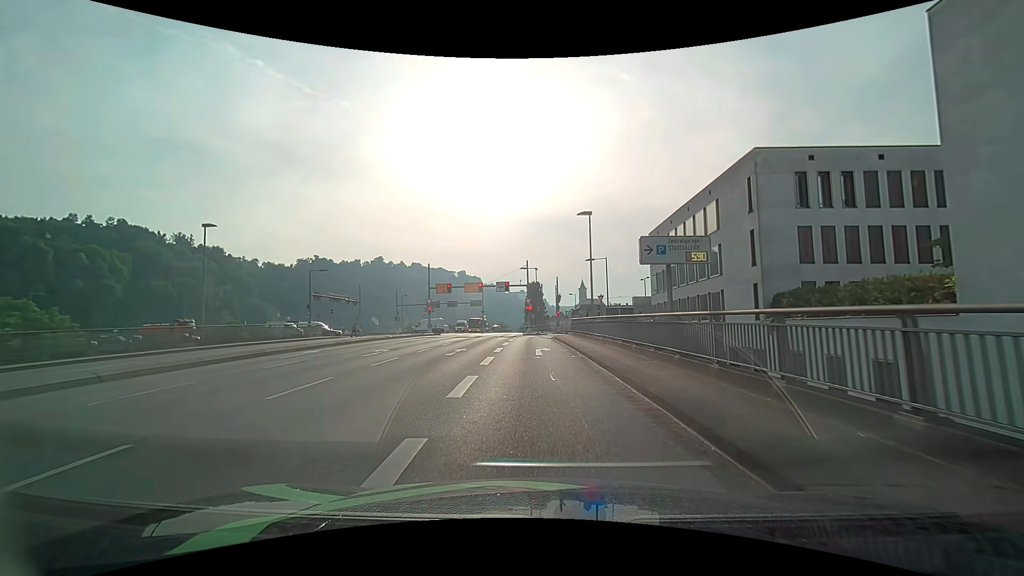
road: primary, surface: asphalt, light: Day
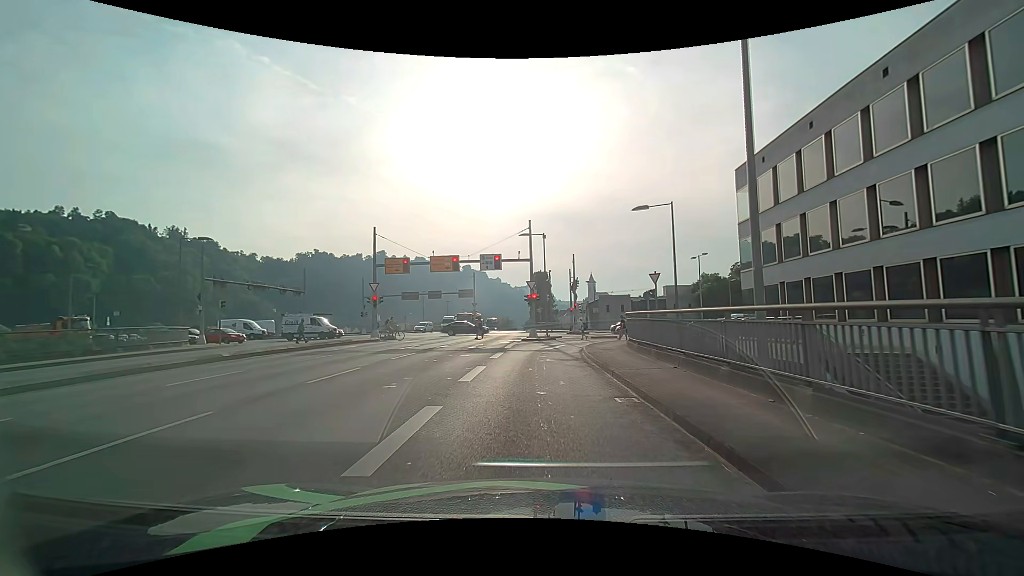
(-0.2, +22.0) m; -1°
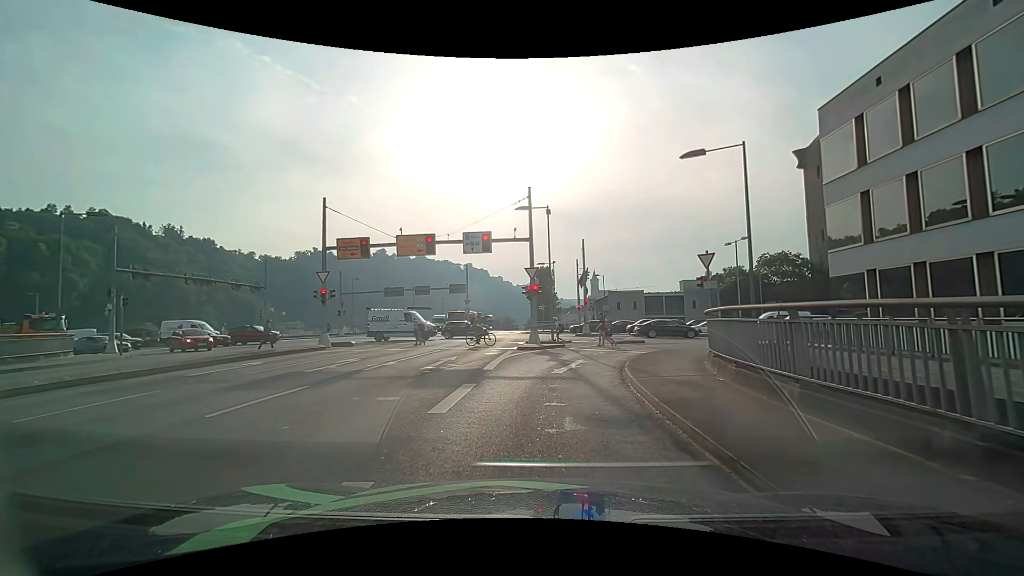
(0.0, +9.1) m; -1°
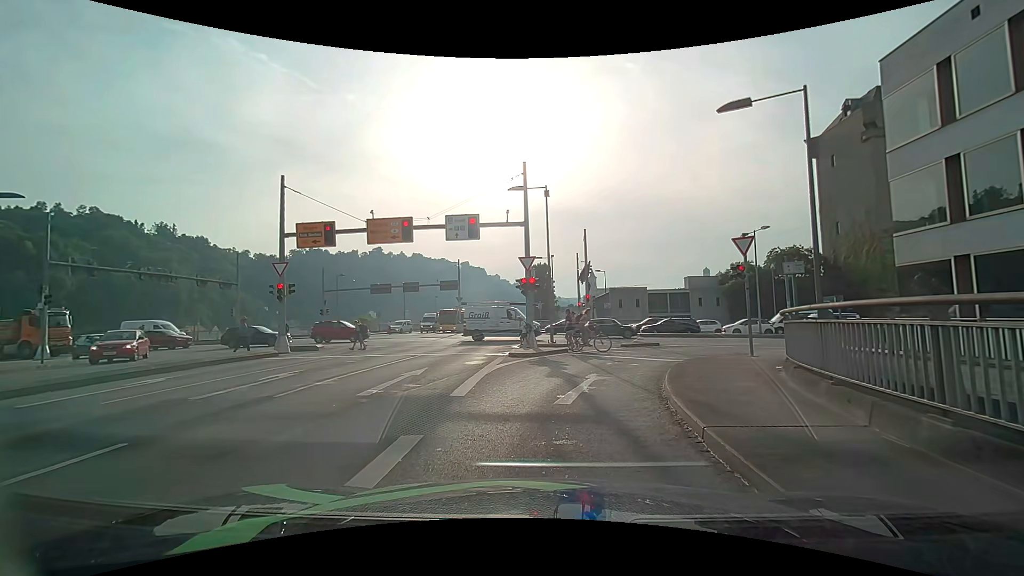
(0.0, +4.3) m; 0°
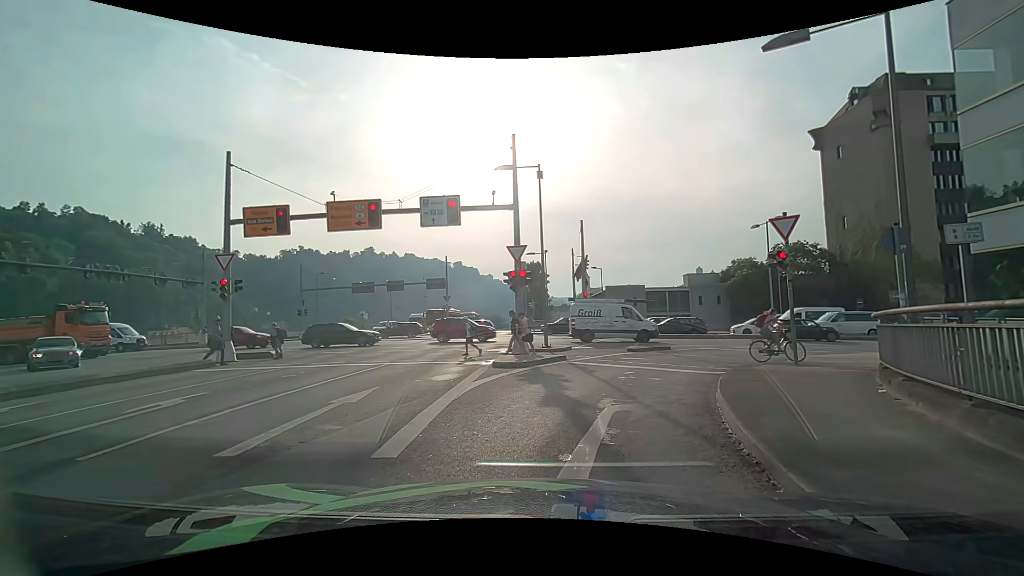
(0.0, +3.6) m; +1°
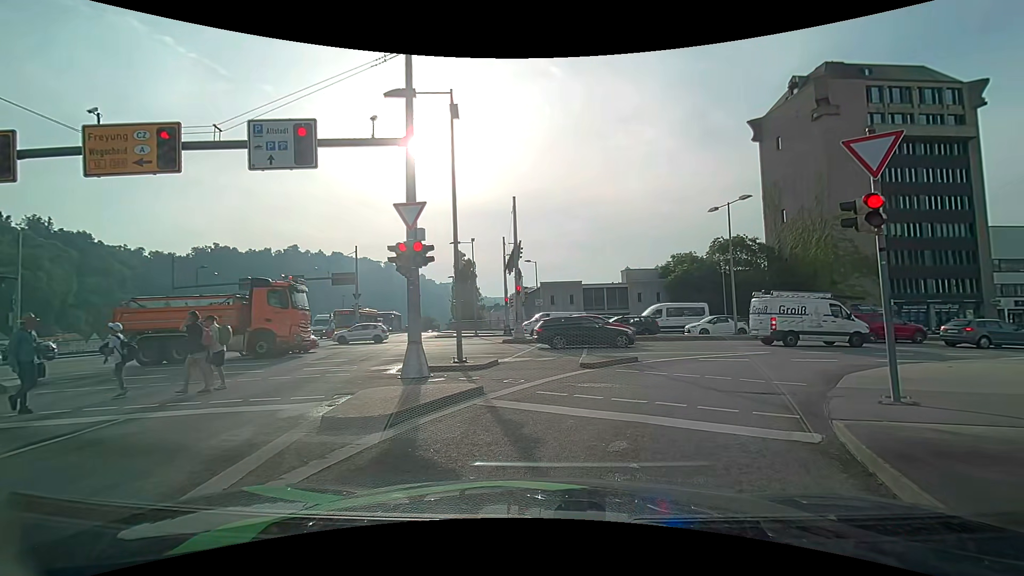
(+0.4, +7.2) m; +5°
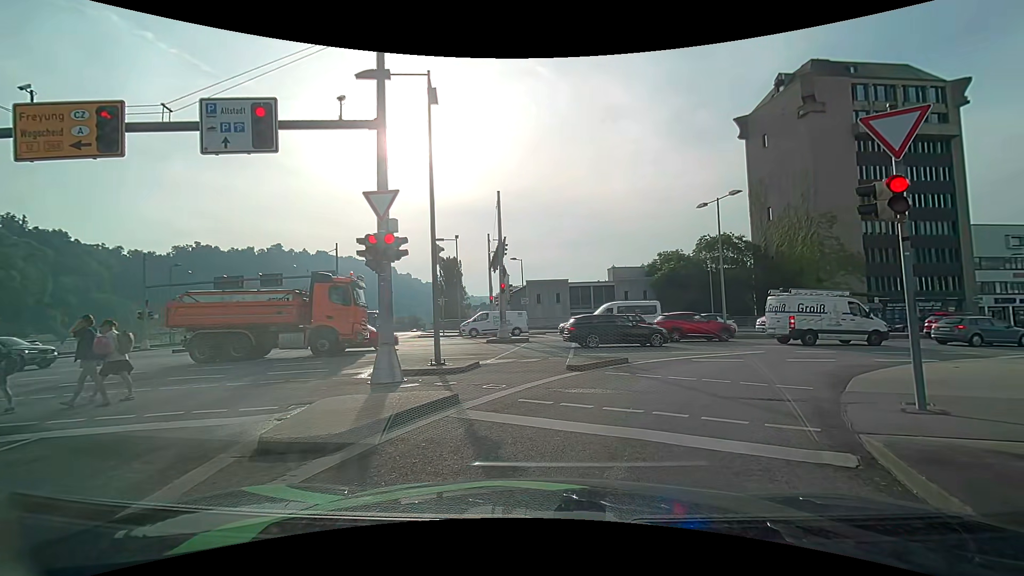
(+0.1, +1.0) m; +1°
